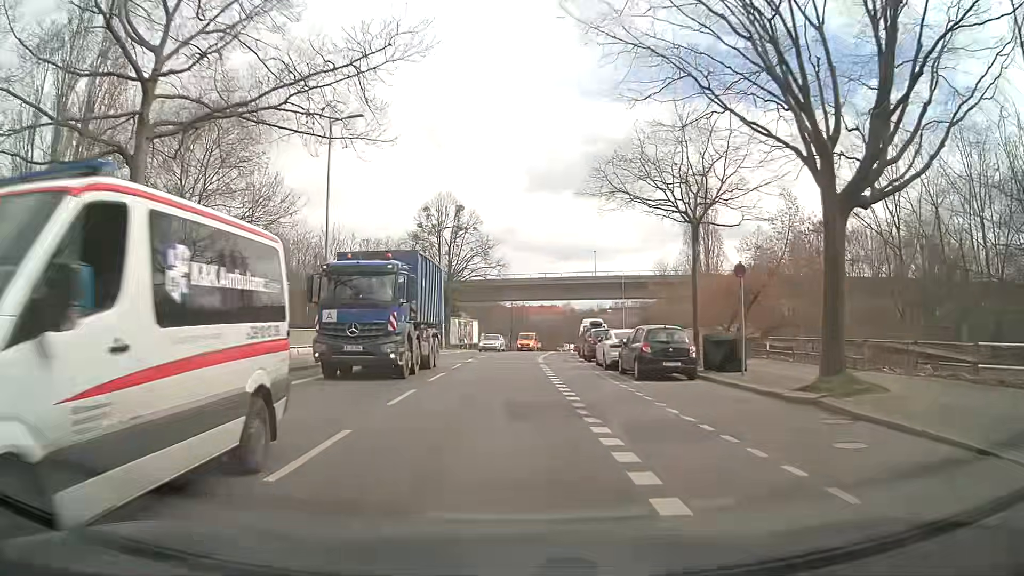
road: tertiary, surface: asphalt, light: Day
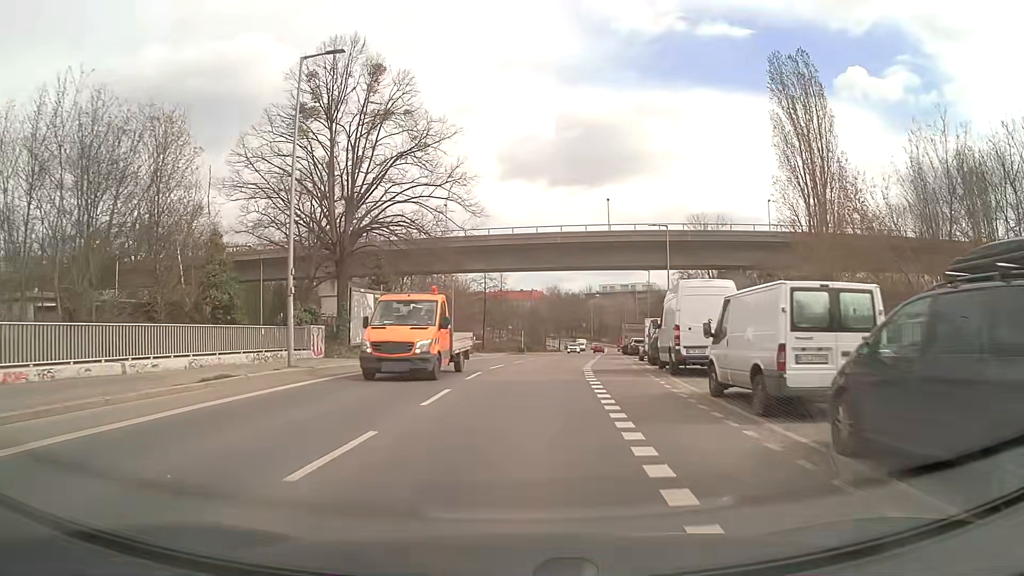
(+0.1, +36.5) m; +2°
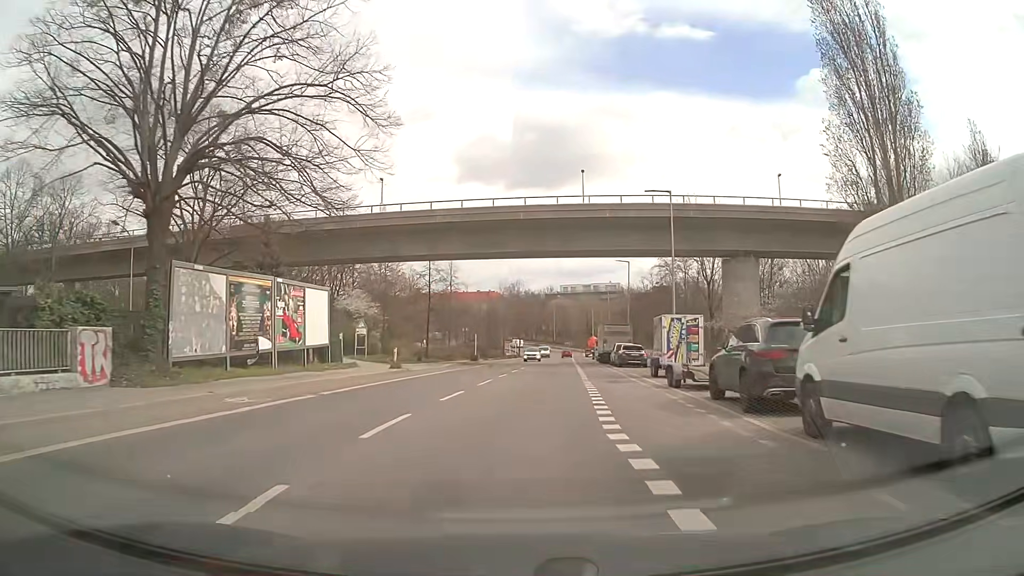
(+0.5, +15.0) m; +4°
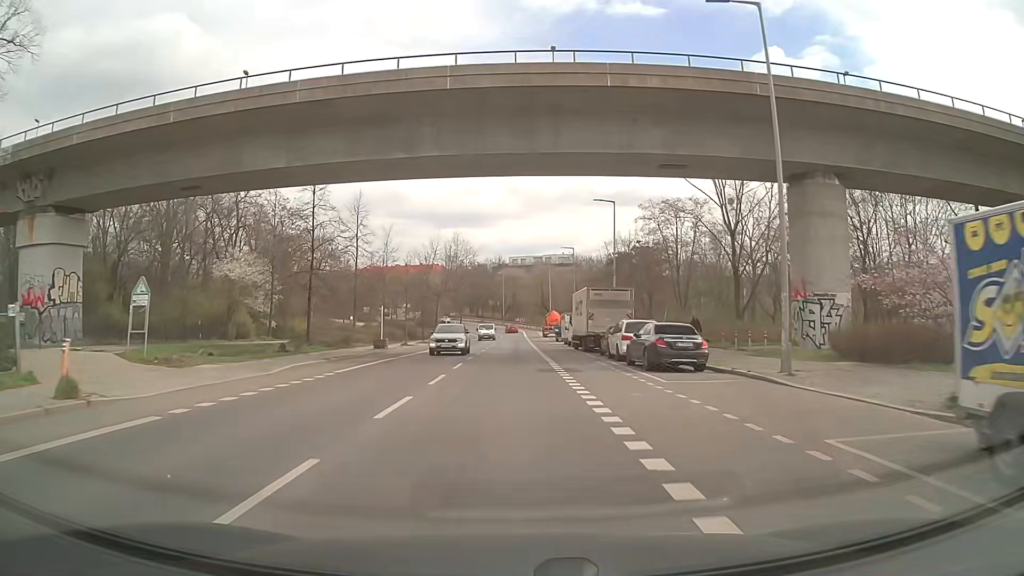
(+0.9, +23.1) m; +5°
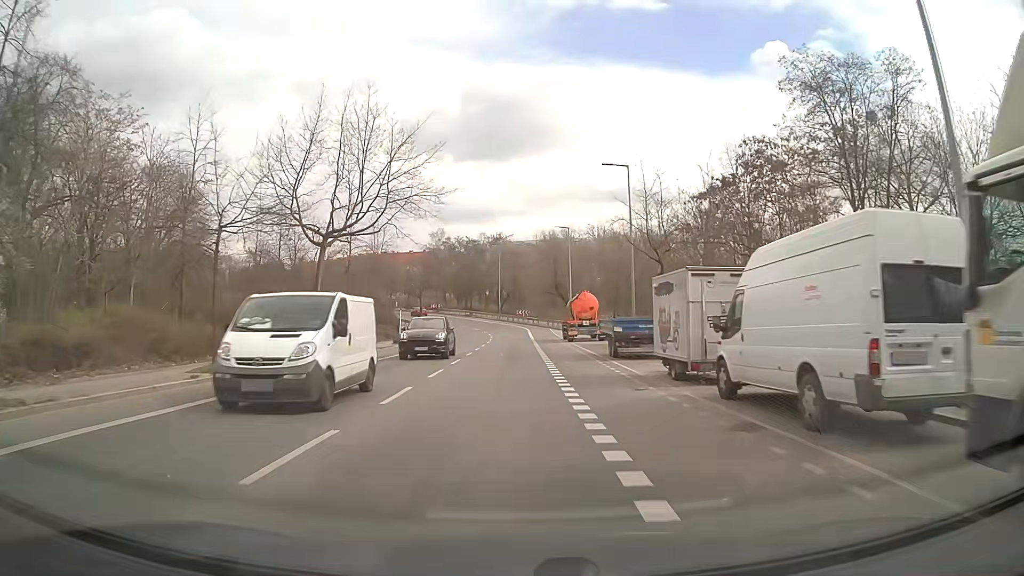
(+0.1, +40.4) m; 0°
(0, +10) (0, +20) (0, +30) (0, +40) (0, +50) (-1, +60) (-1, +70) (-3, +80) (-6, +89) (-9, +99) m
